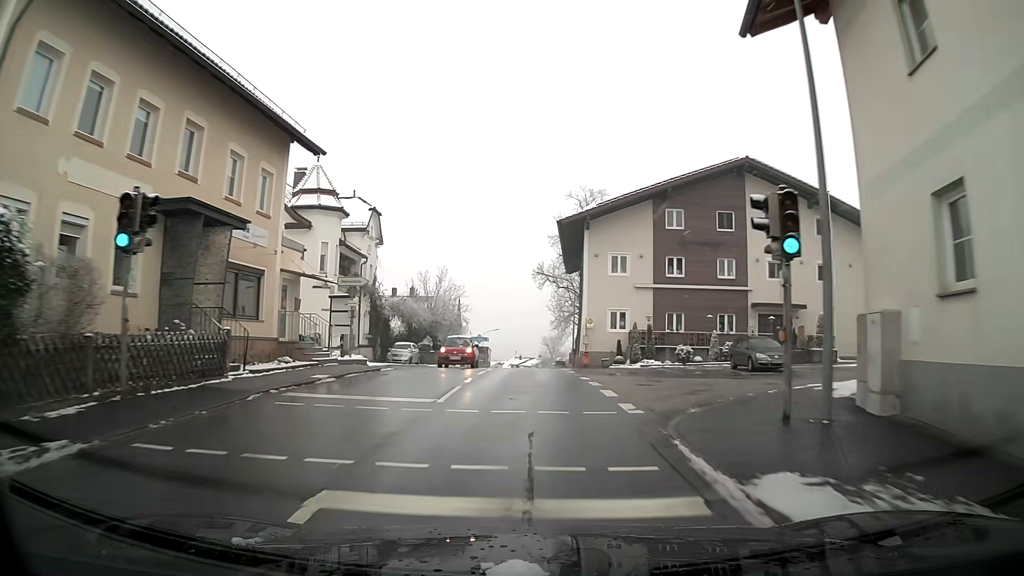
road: tertiary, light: Day
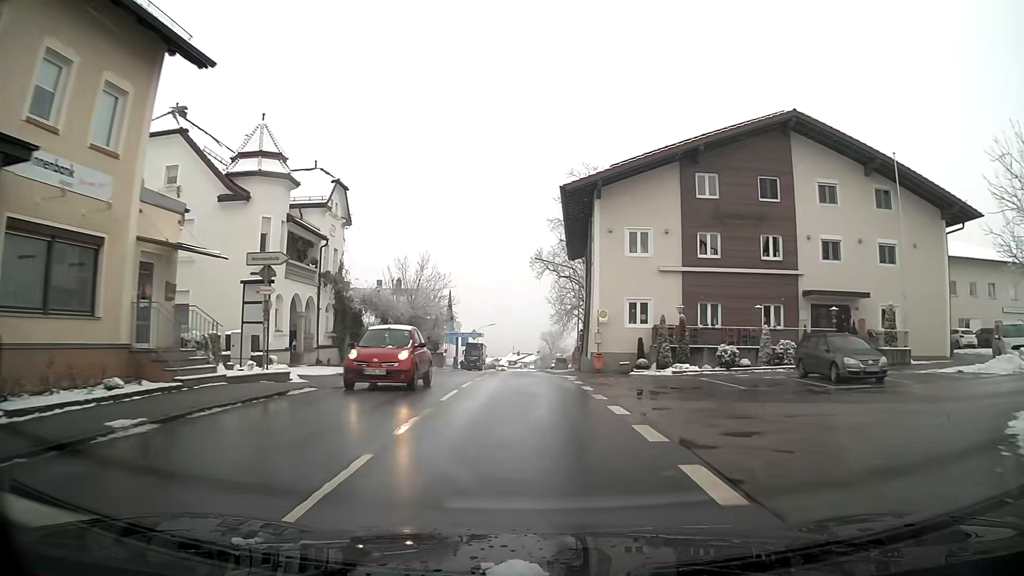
(0.0, +8.3) m; 0°
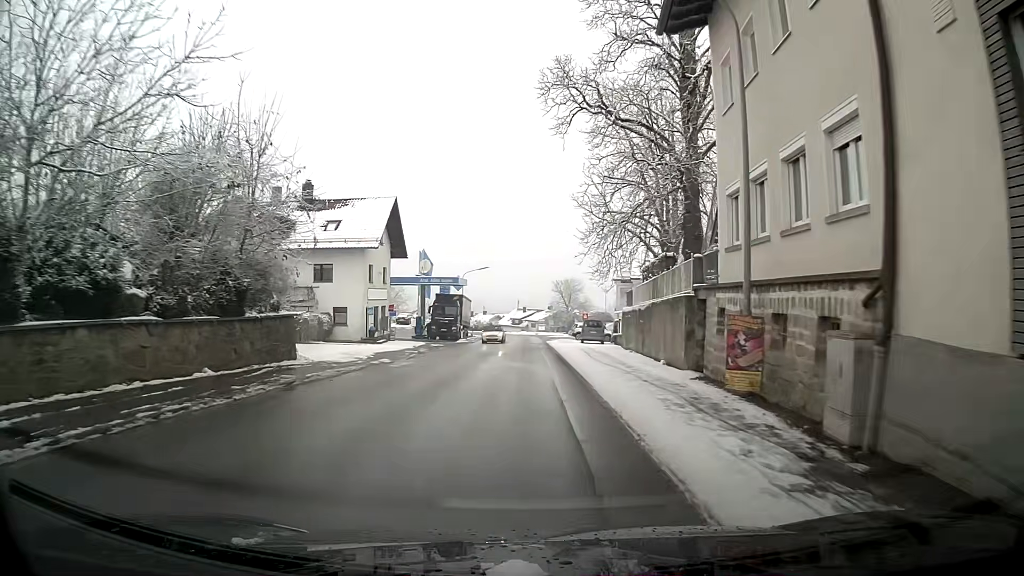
(-0.5, +38.8) m; -1°
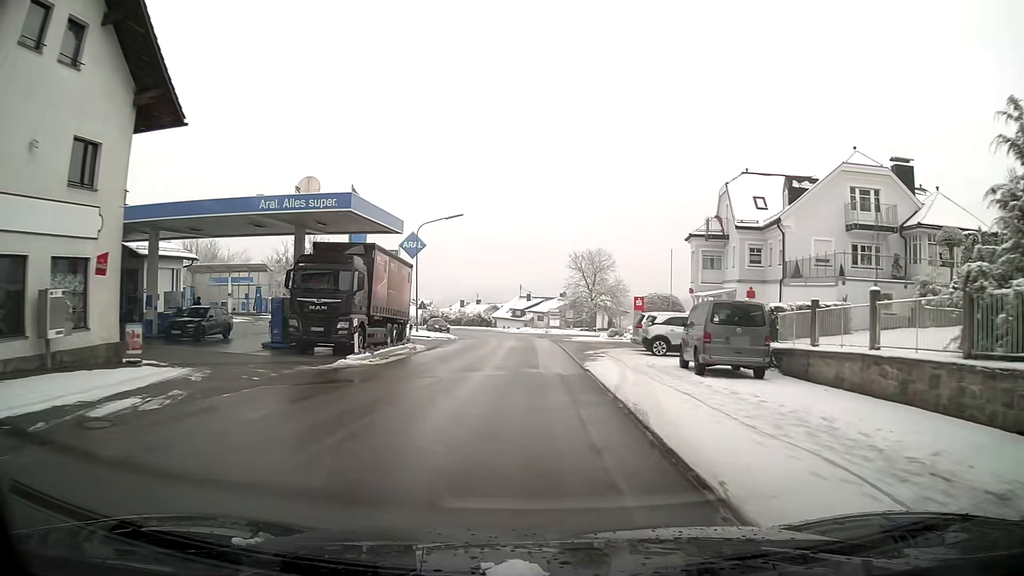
(-0.1, +37.1) m; 0°
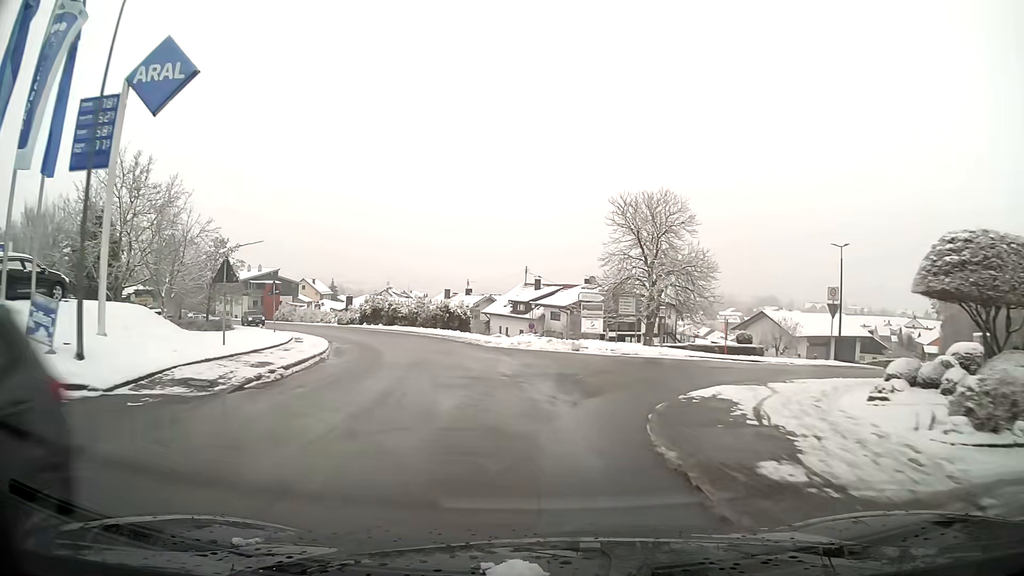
(-0.2, +36.9) m; -2°
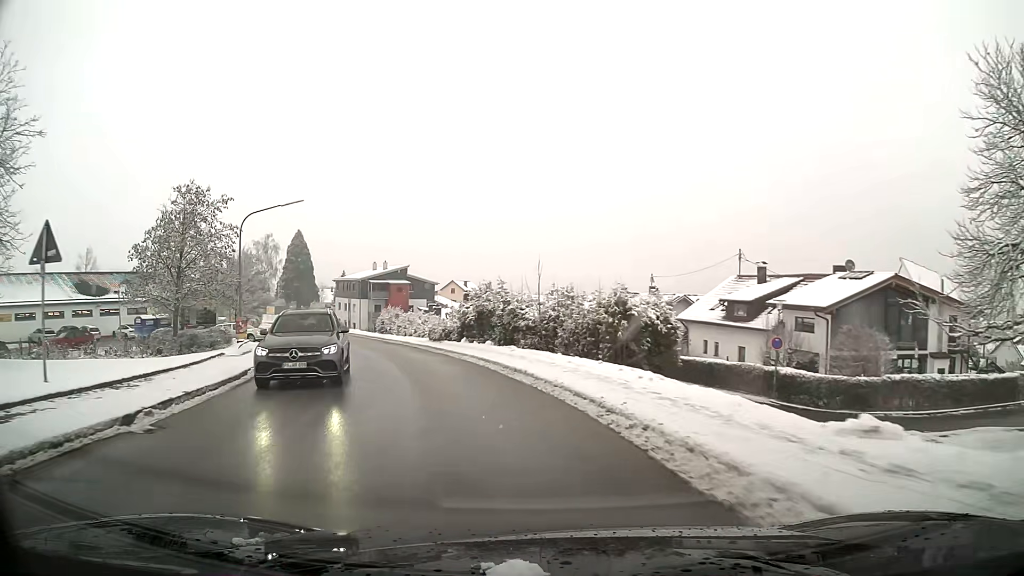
(-3.4, +26.6) m; -17°
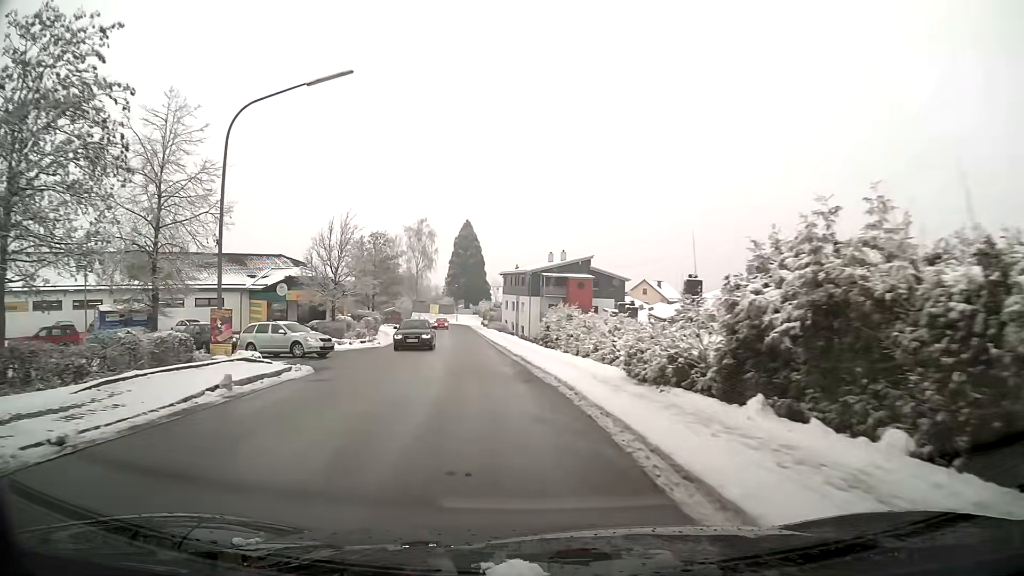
(-2.8, +20.7) m; -14°
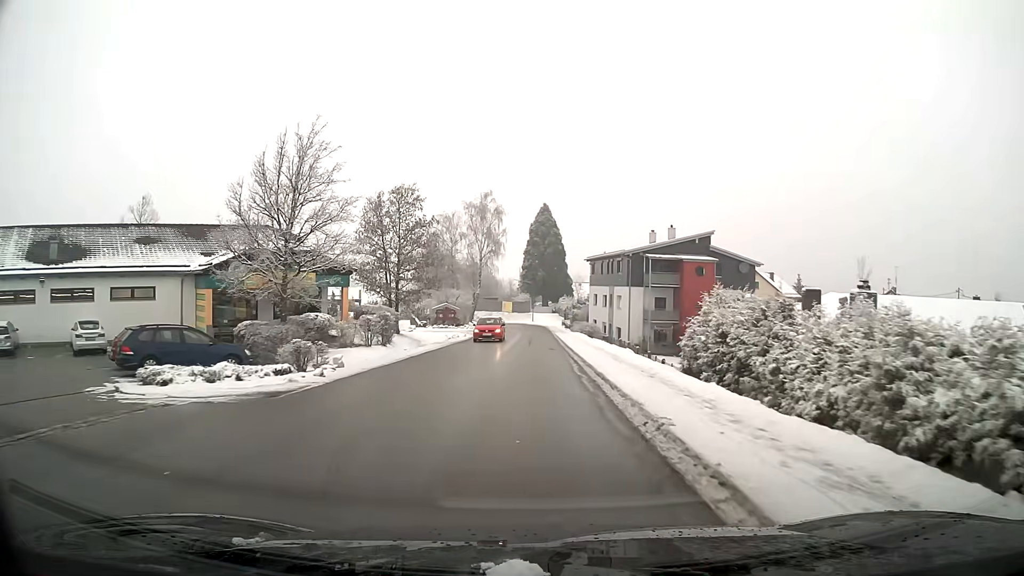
(-1.3, +22.0) m; -5°
(0, +10) (0, +20) (0, +30) (0, +40) (0, +50) (0, +60) (0, +70) (0, +80) (0, +90) (-1, +100) m
